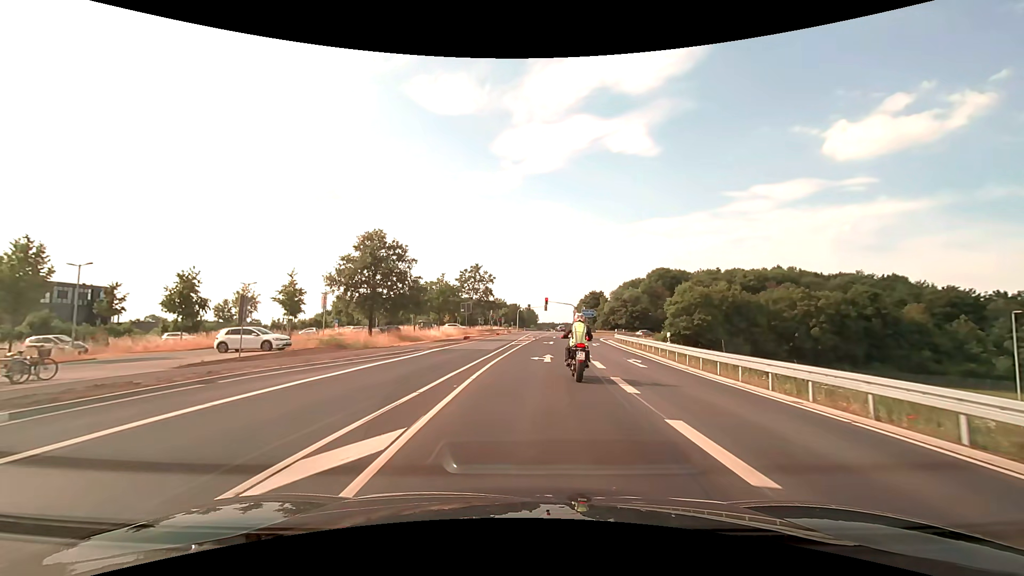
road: primary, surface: asphalt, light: Day
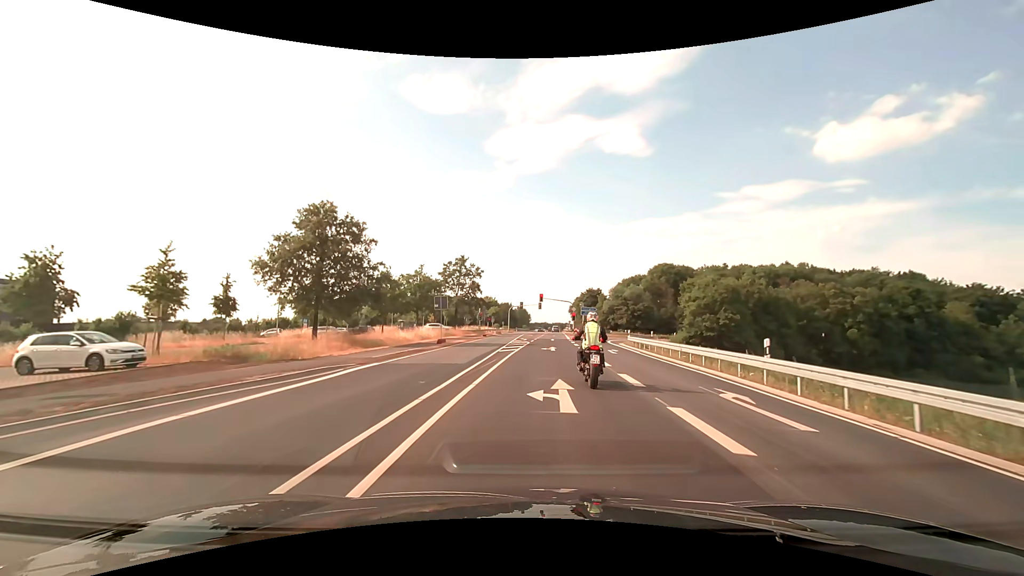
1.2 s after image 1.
(+0.1, +11.0) m; +1°
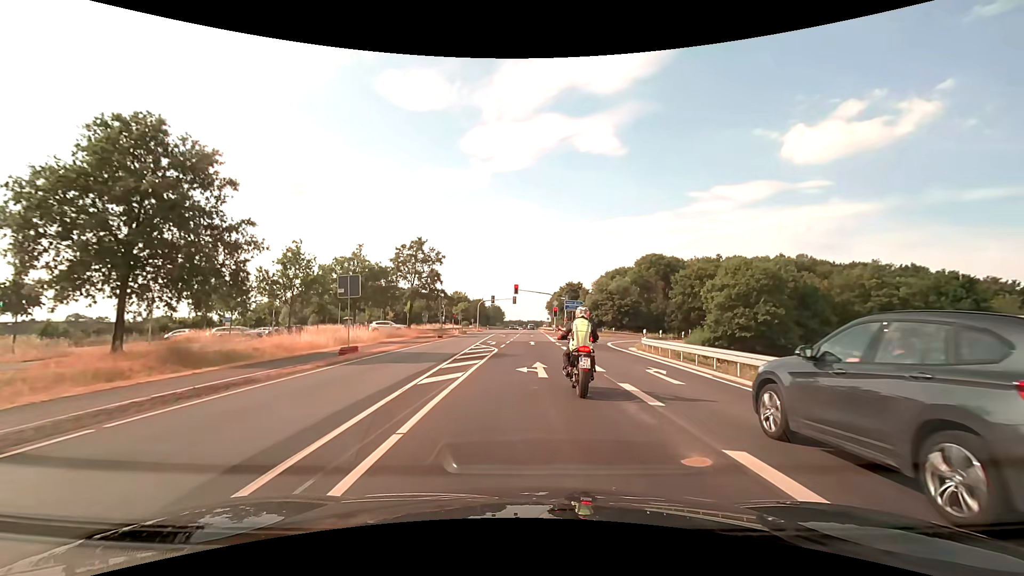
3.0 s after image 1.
(+0.4, +15.1) m; +3°
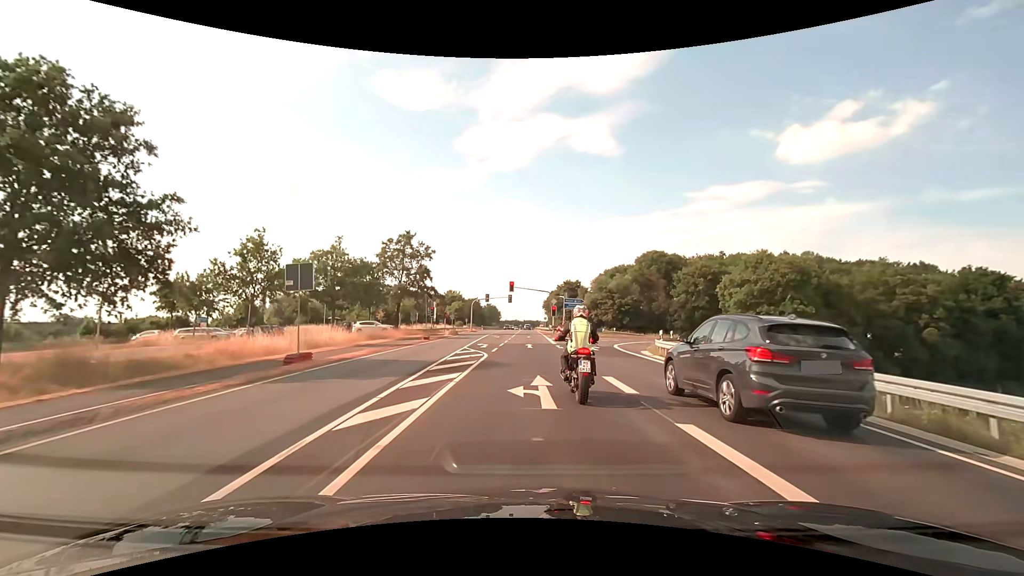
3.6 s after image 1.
(0.0, +4.6) m; +1°
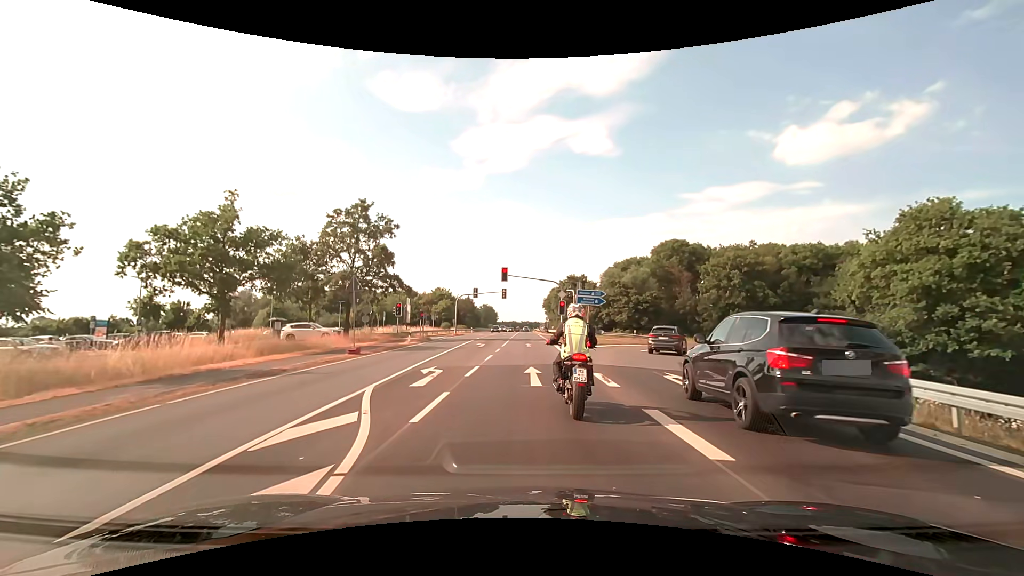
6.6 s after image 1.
(0.0, +16.6) m; 0°
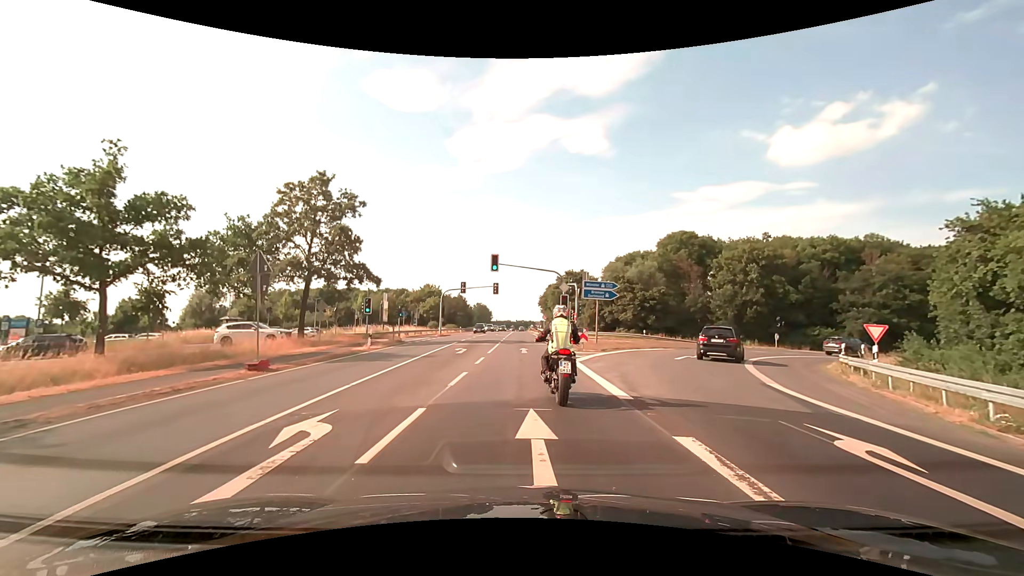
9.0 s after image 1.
(+0.1, +8.1) m; +1°
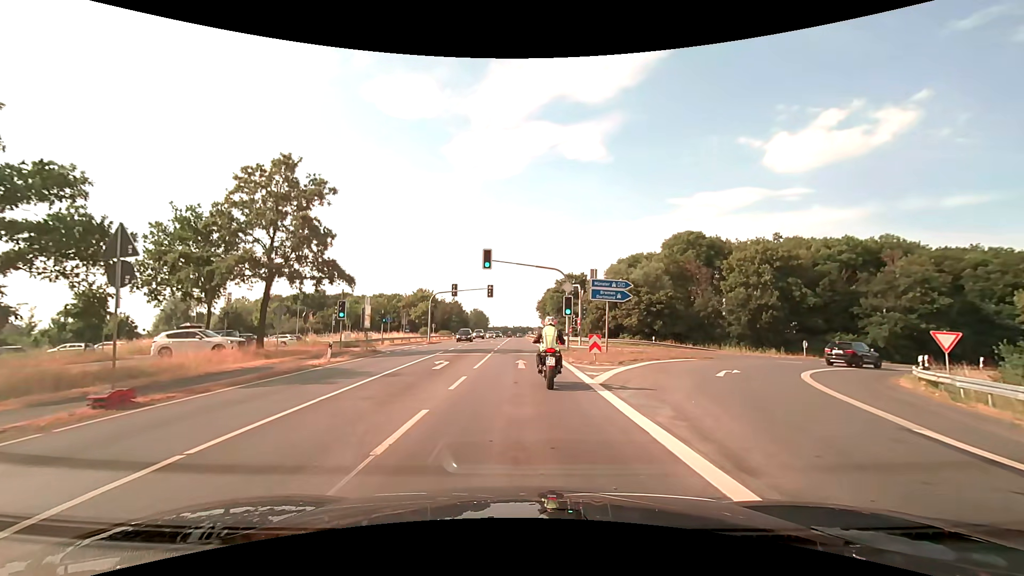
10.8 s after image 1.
(0.0, +5.5) m; 0°
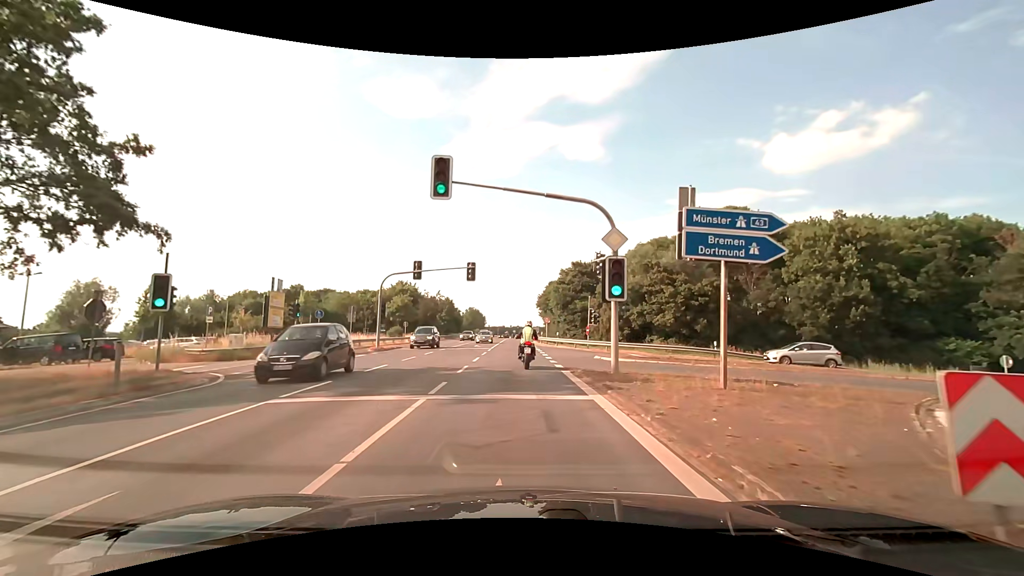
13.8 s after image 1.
(+0.2, +18.4) m; 0°
(0, +10) (0, +20) (0, +30) (-1, +40) (-1, +50) (-1, +60) (-1, +70) (-1, +80) (-1, +90) (-1, +100) m
